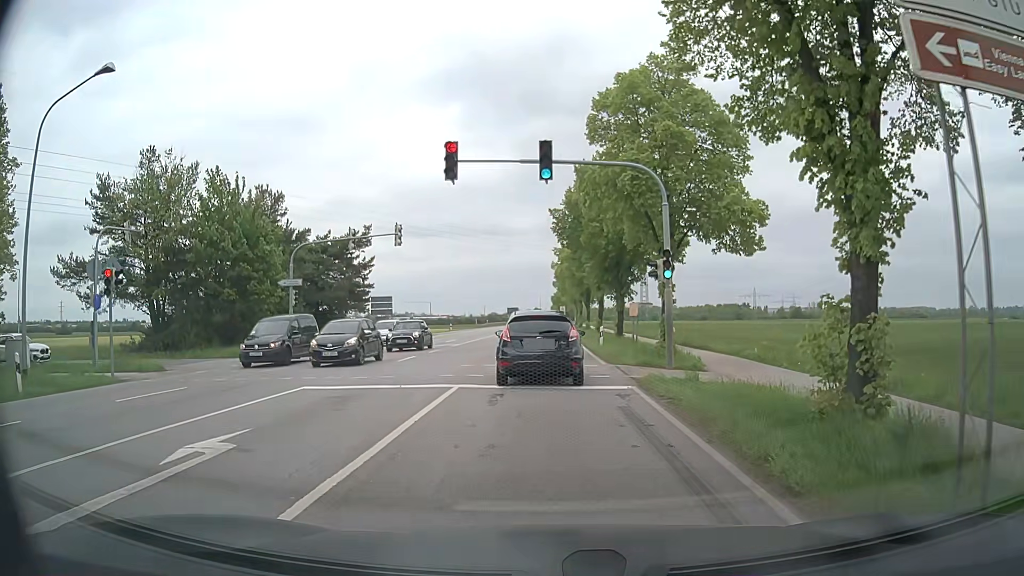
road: secondary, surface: asphalt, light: Day
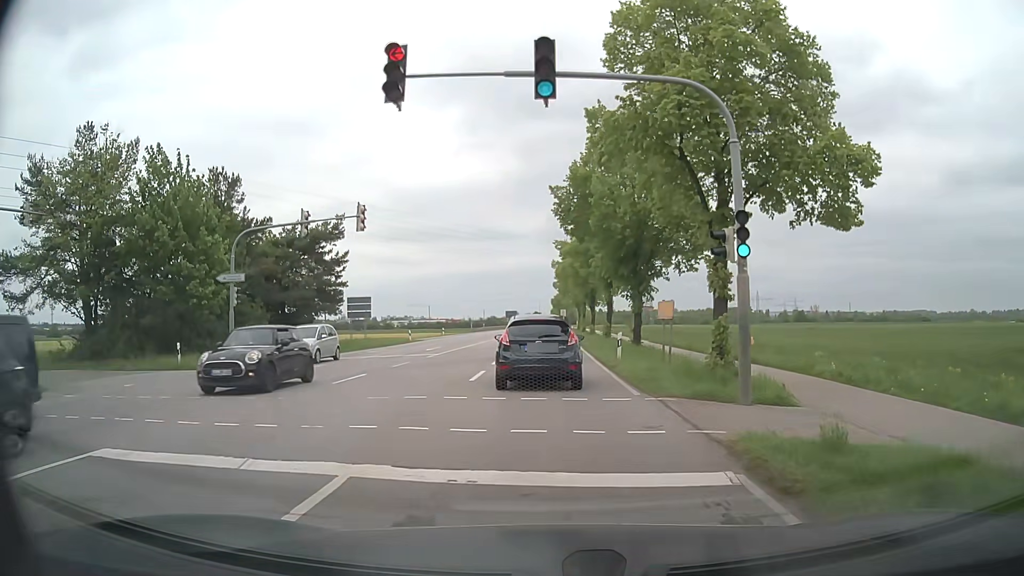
(0.0, +7.6) m; -1°
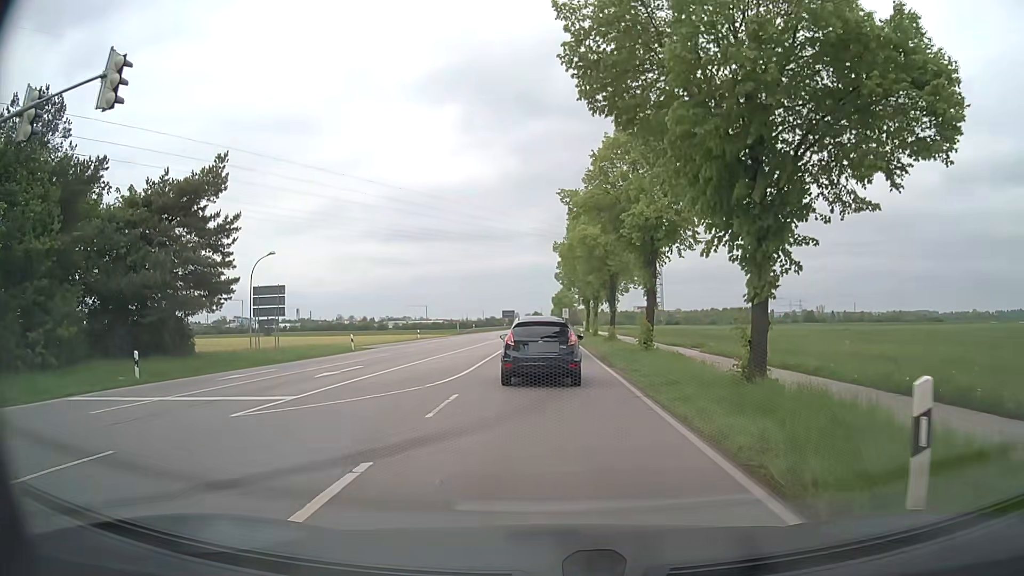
(+0.2, +18.3) m; +1°
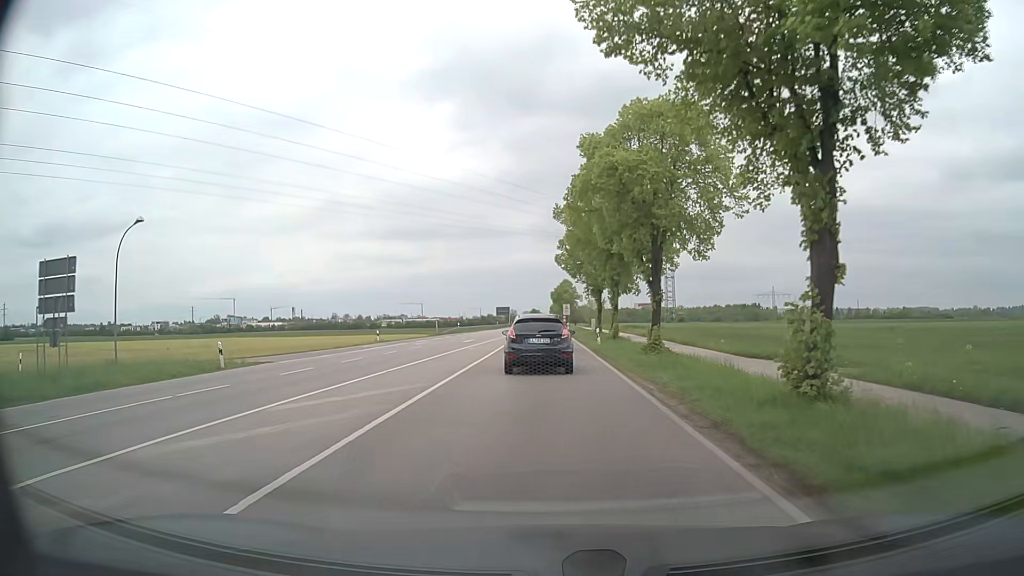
(0.0, +18.1) m; 0°
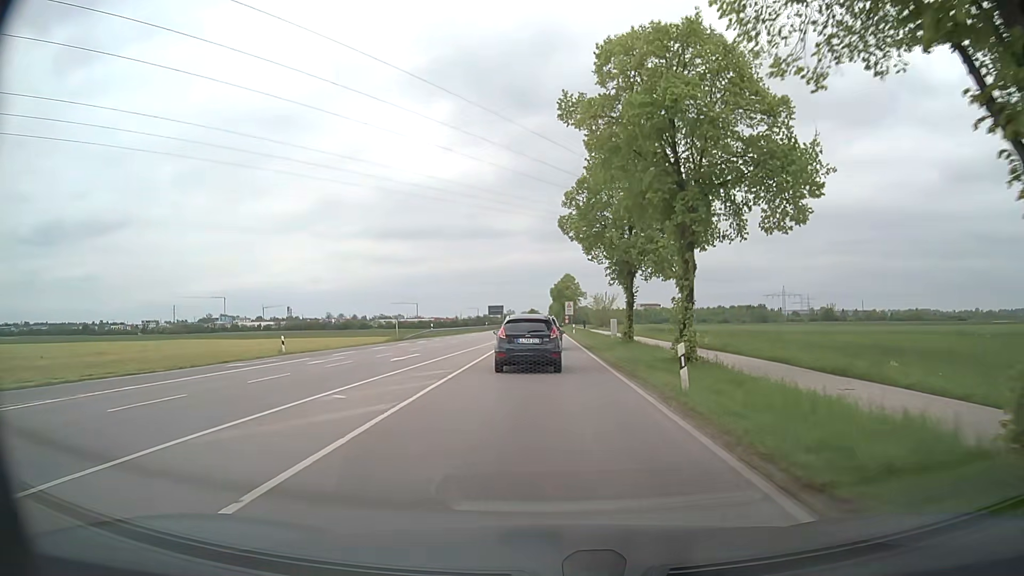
(0.0, +21.3) m; 0°
(0, +10) (0, +20) (0, +30) (0, +40) (0, +50) (0, +60) (0, +70) (0, +80) (0, +90) (0, +100) m
